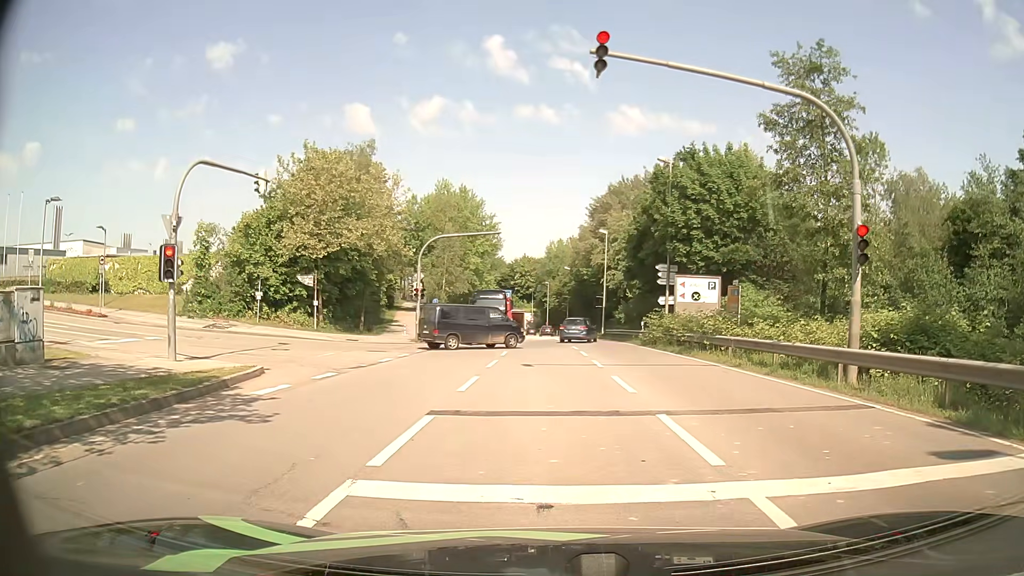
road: secondary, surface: asphalt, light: Day
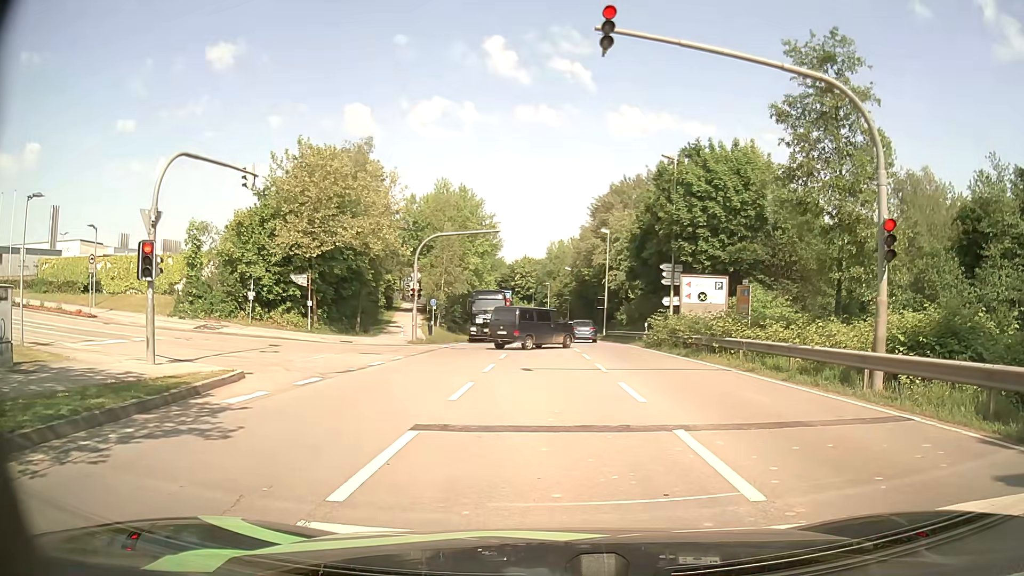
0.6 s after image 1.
(0.0, +1.0) m; -1°
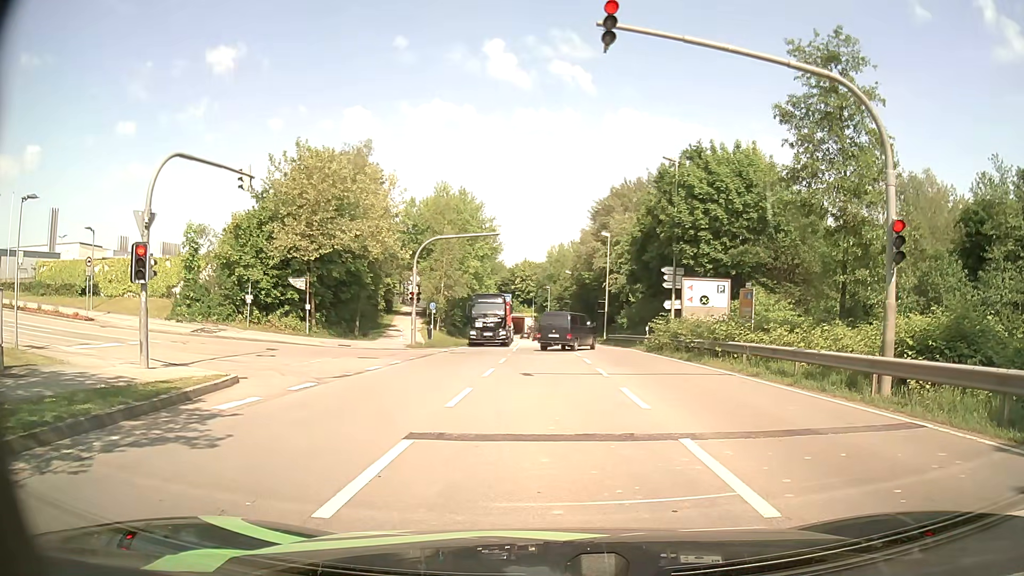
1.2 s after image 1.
(0.0, +0.3) m; 0°
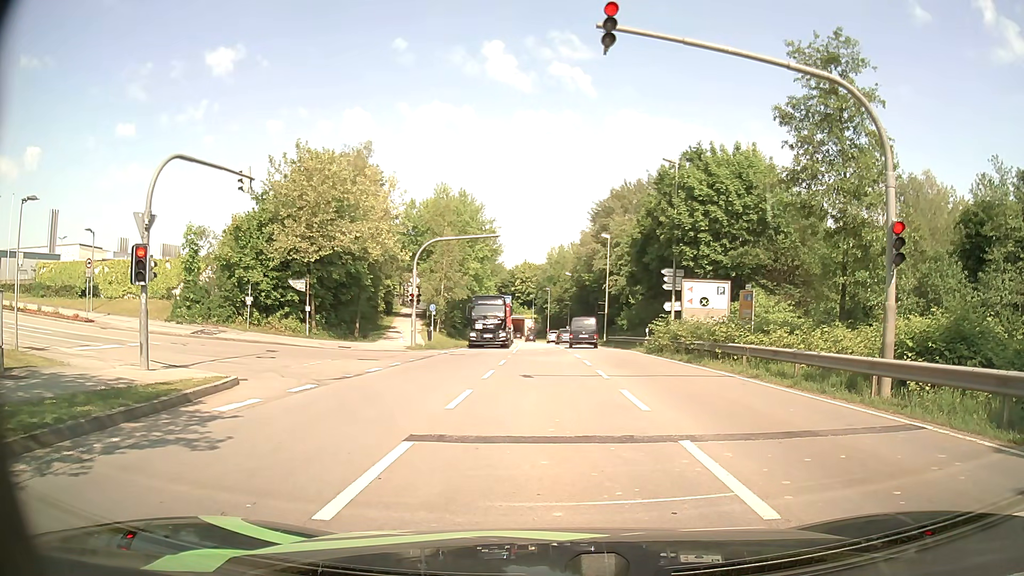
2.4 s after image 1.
(0.0, +0.1) m; 0°
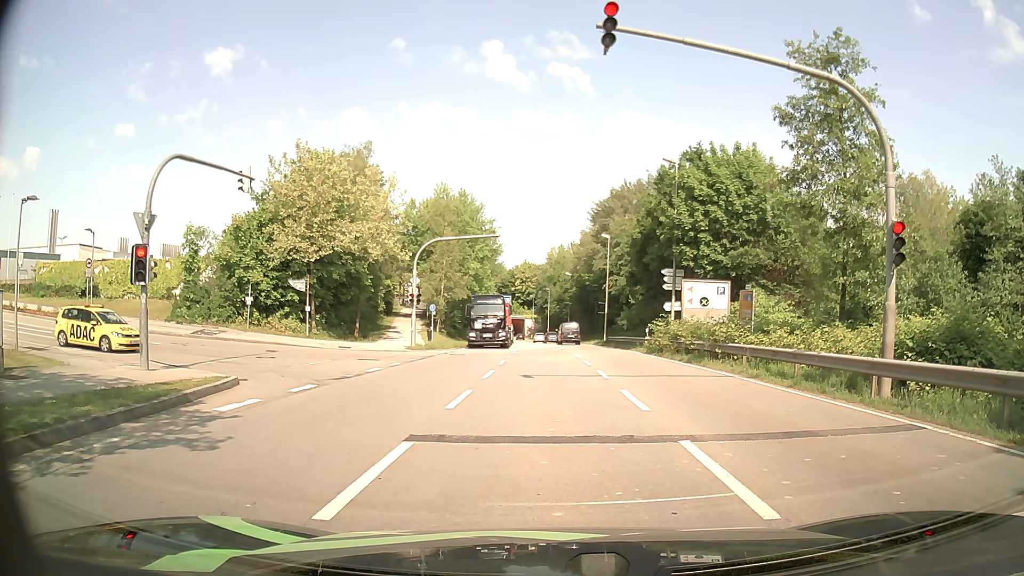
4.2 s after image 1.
(0.0, 0.0) m; 0°
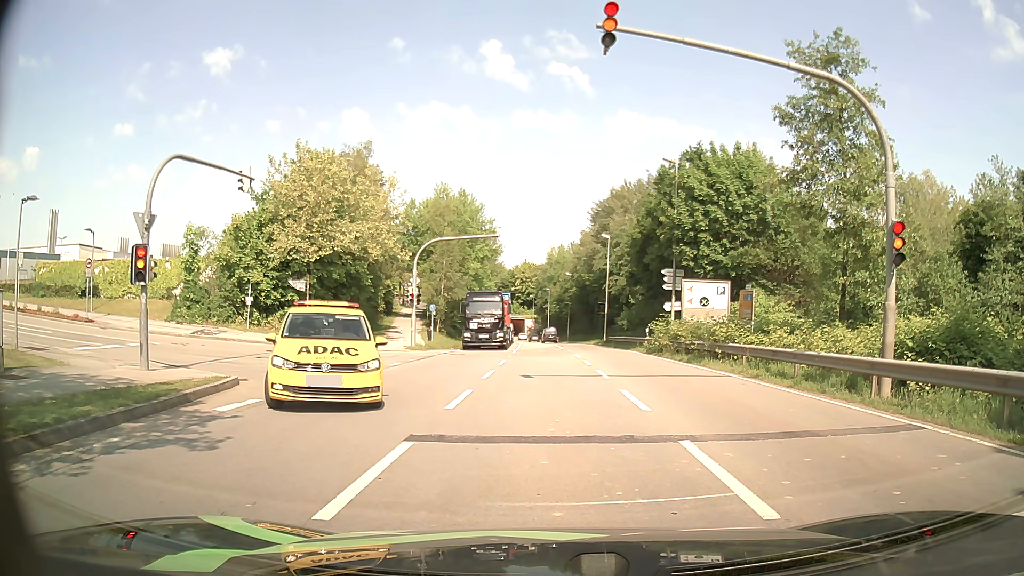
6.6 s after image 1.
(0.0, 0.0) m; 0°
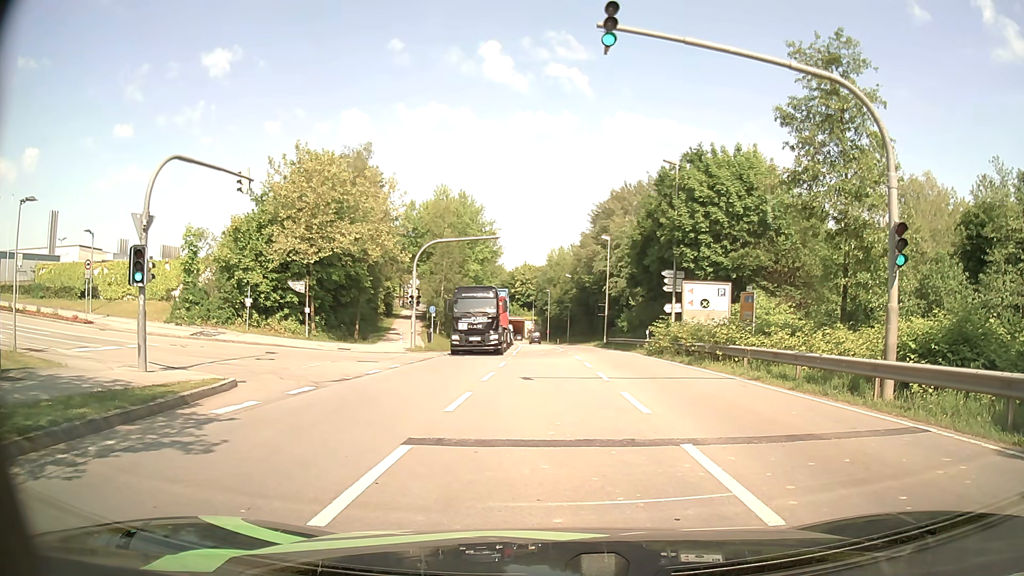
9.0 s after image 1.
(0.0, +0.1) m; 0°
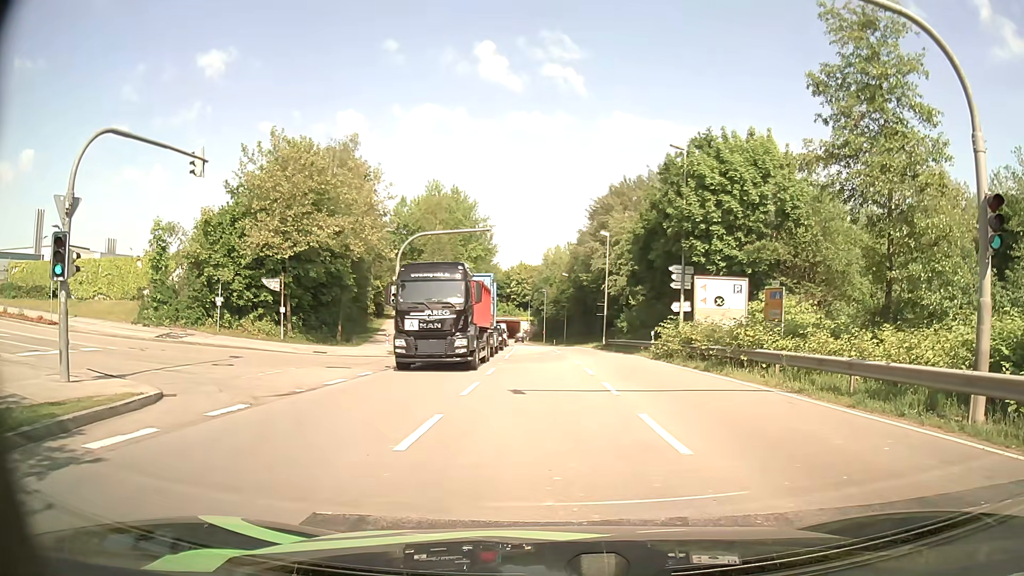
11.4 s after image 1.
(0.0, +3.3) m; +2°
(0, +10) (-1, +20) (-8, +26) (-18, +27) (-28, +27) (-38, +27) (-48, +27) (-58, +26) (-68, +26) (-78, +25) m
